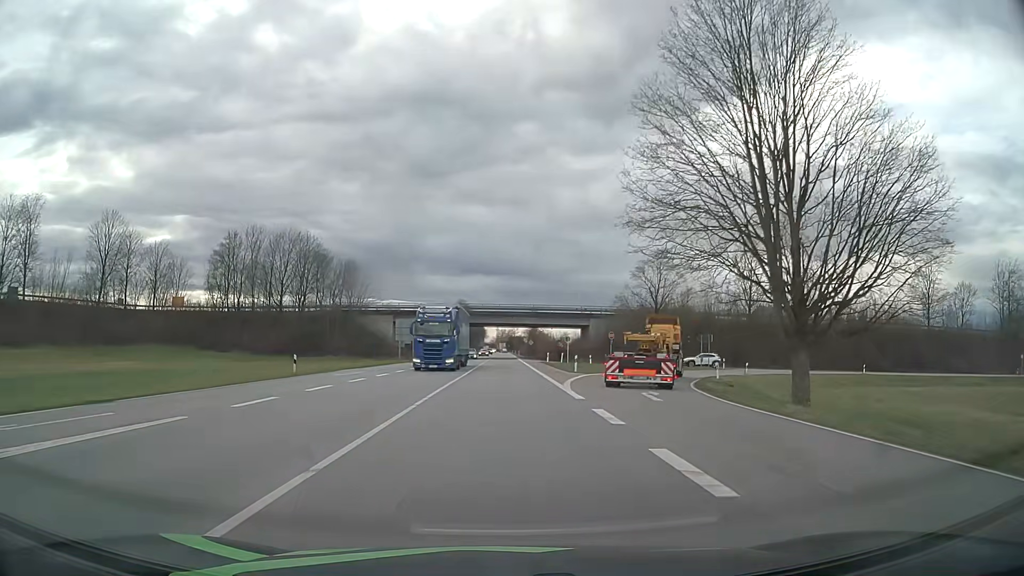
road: primary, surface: asphalt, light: Day
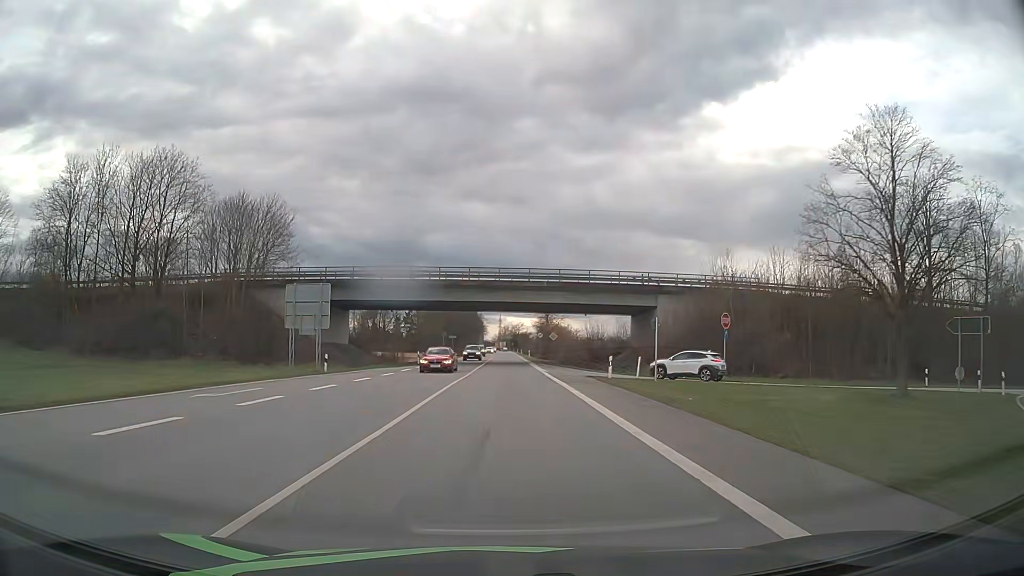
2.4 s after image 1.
(-0.2, +42.4) m; 0°
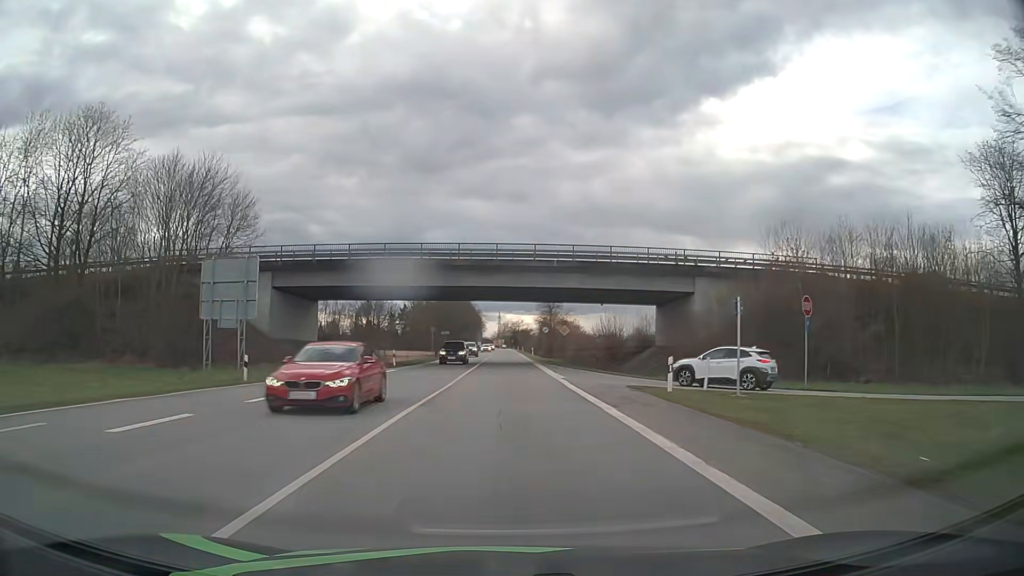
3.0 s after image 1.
(0.0, +11.6) m; 0°
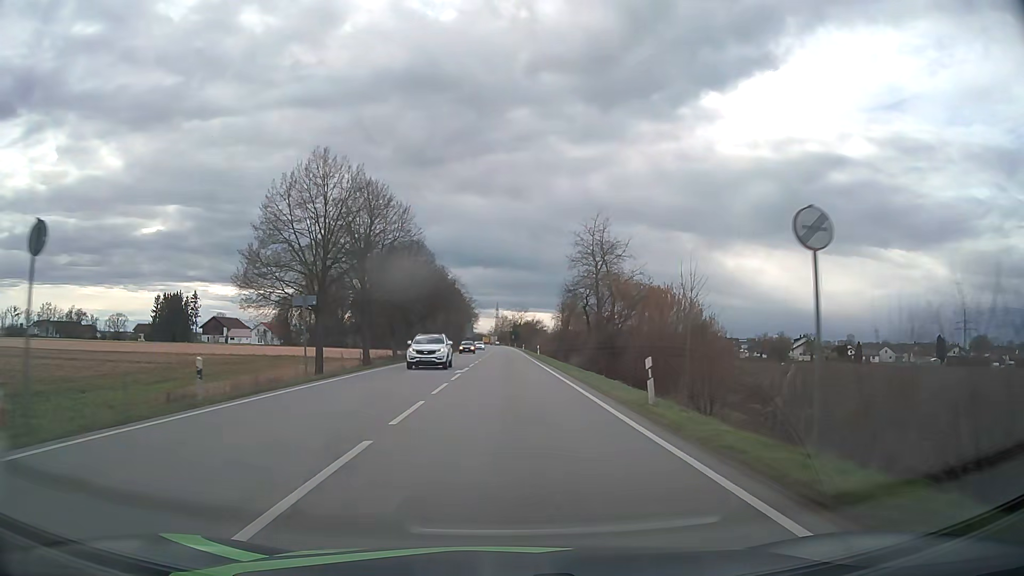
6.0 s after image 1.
(-0.3, +60.9) m; -2°
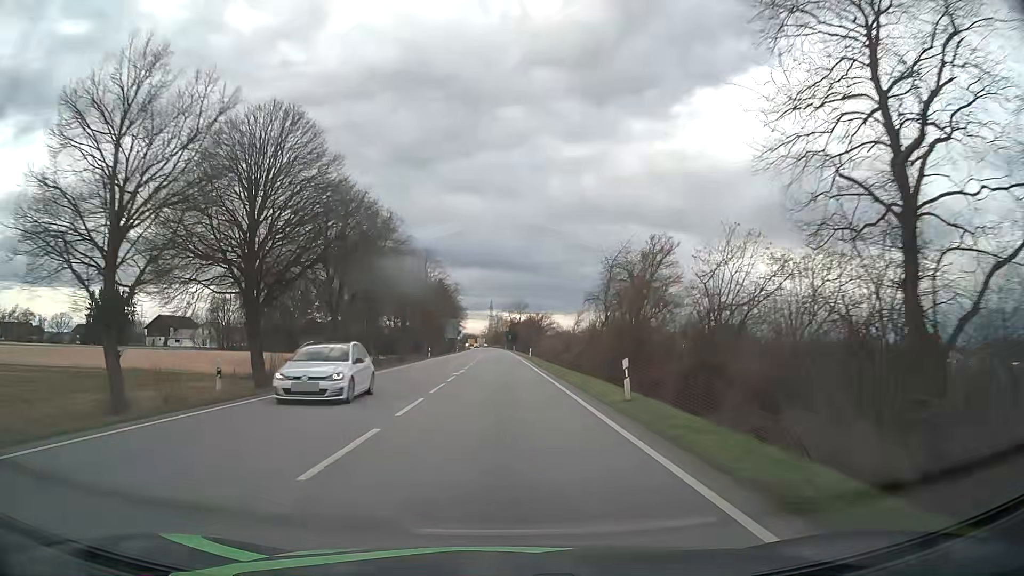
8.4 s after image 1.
(+1.6, +46.2) m; +2°
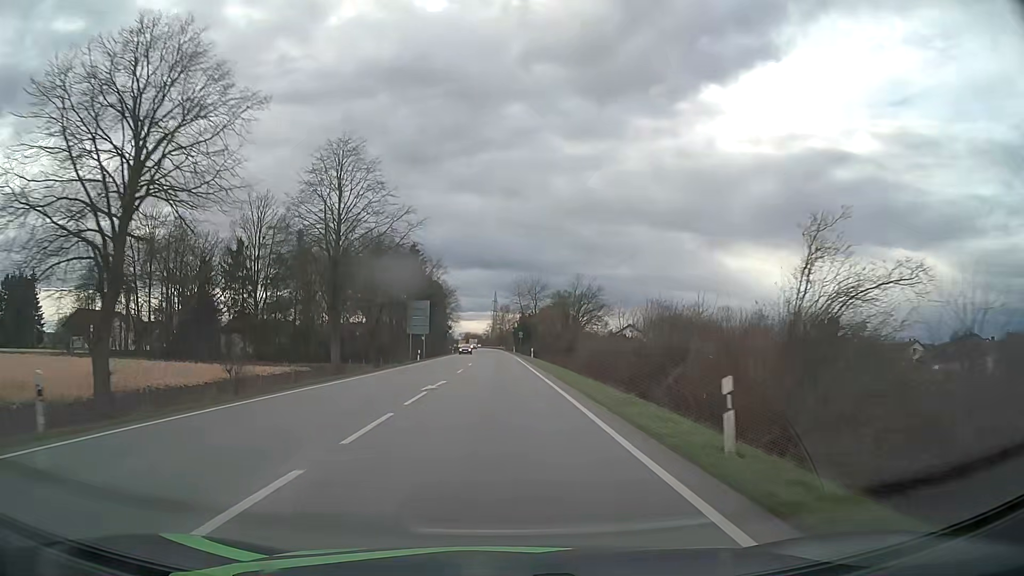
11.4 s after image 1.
(-0.3, +57.9) m; -1°
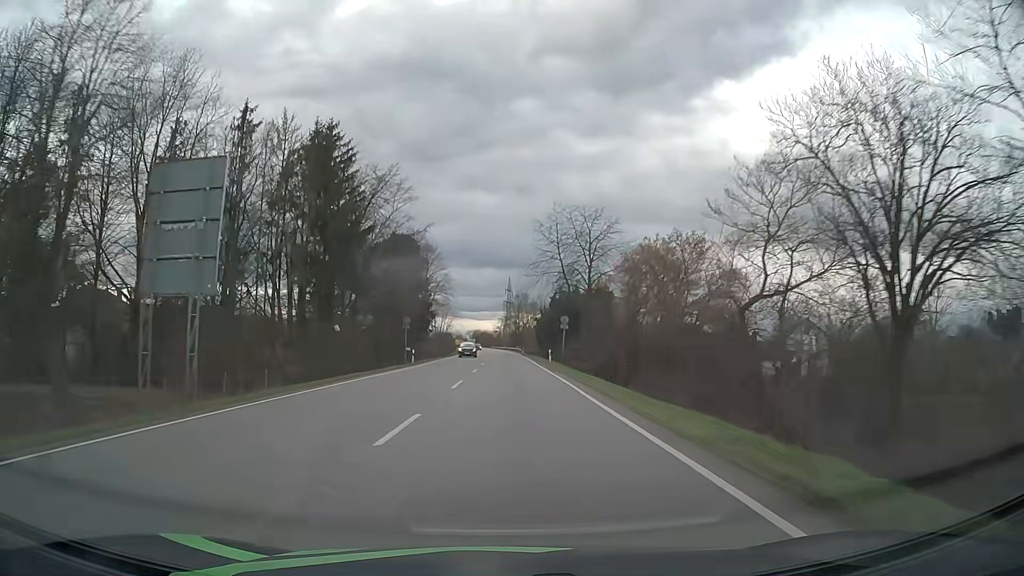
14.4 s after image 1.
(-0.7, +60.2) m; -1°
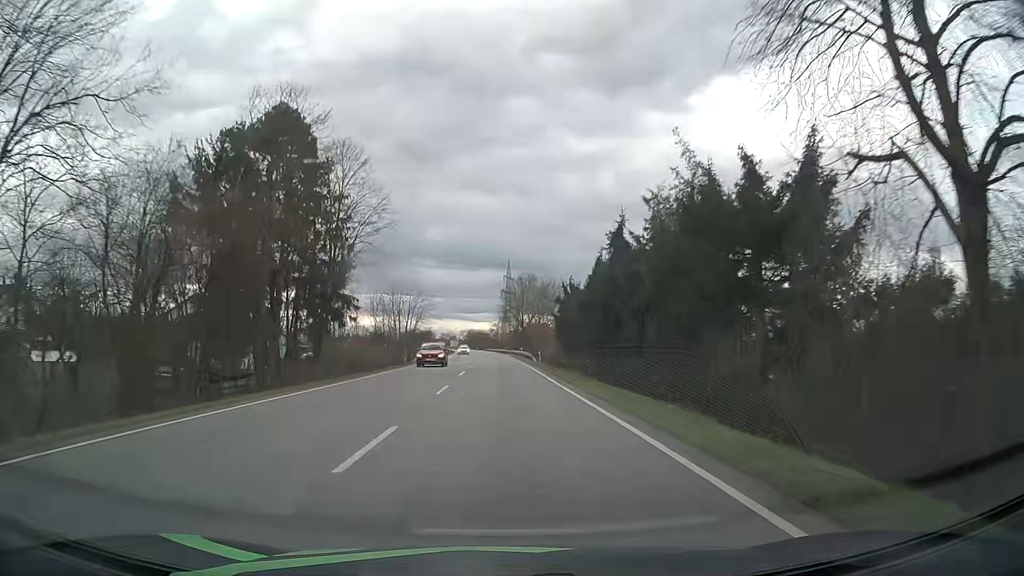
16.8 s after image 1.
(+0.1, +49.9) m; 0°
(0, +10) (0, +20) (0, +30) (0, +40) (-1, +50) (-1, +60) (-1, +70) (-2, +80) (-2, +90) (-2, +100) m
